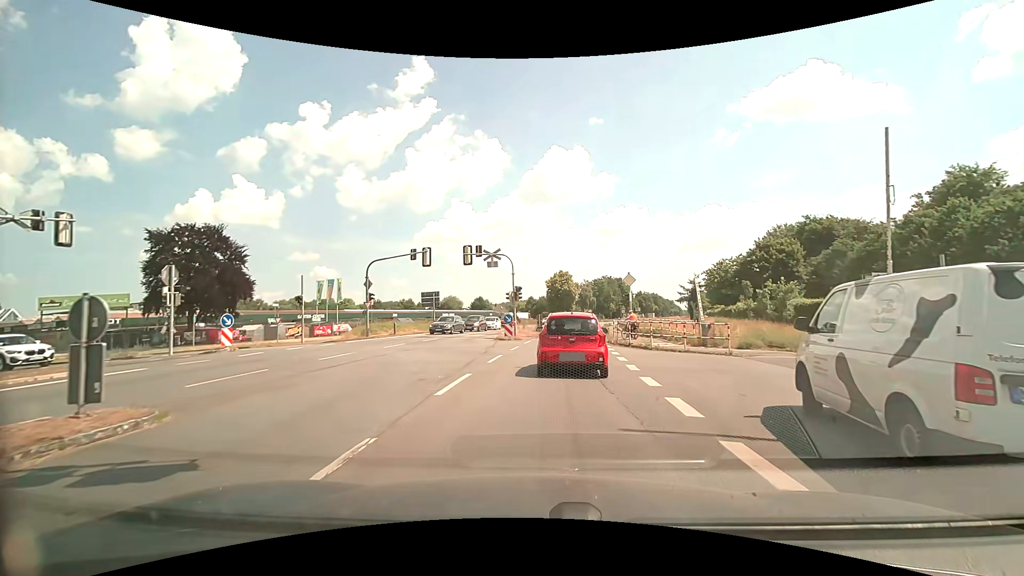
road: primary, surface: asphalt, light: Day
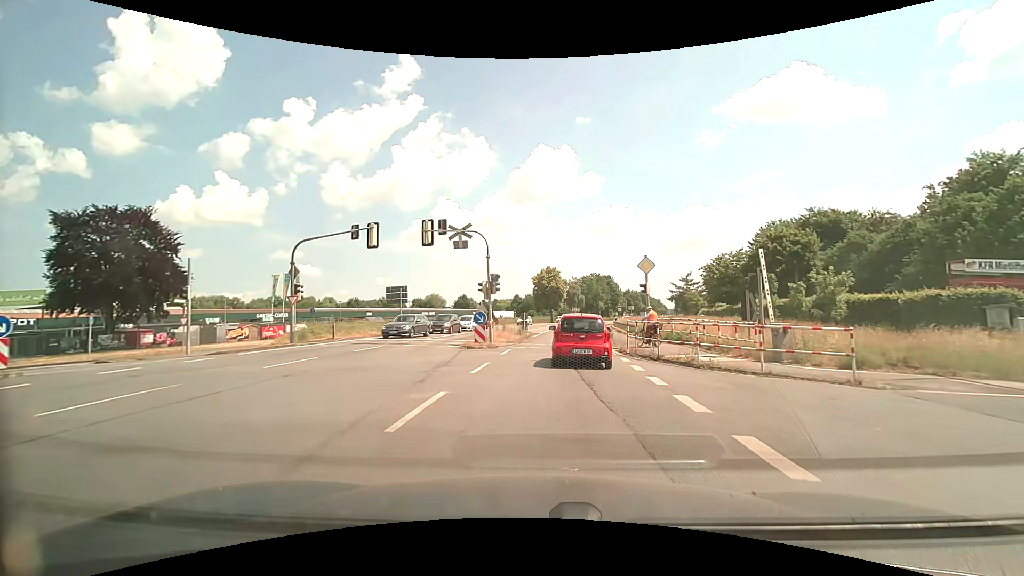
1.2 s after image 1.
(+0.1, +8.9) m; +1°
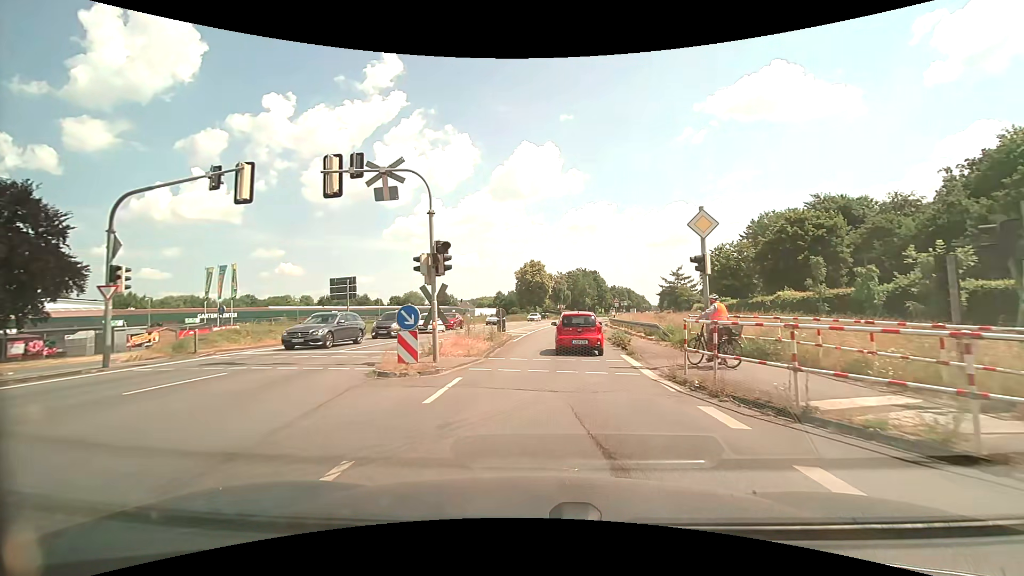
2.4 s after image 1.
(+0.2, +10.2) m; +2°
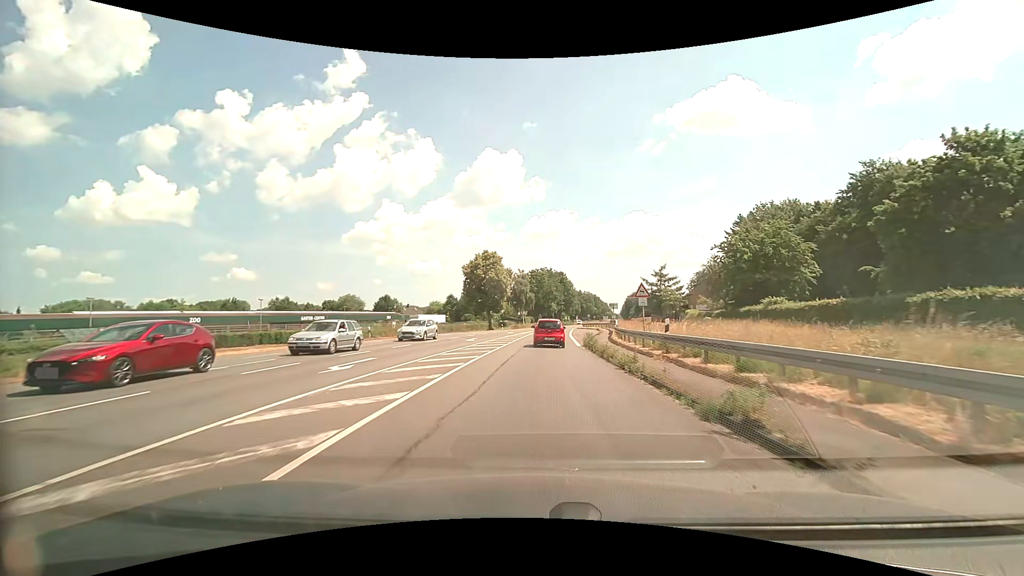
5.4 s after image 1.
(+1.2, +30.2) m; +5°
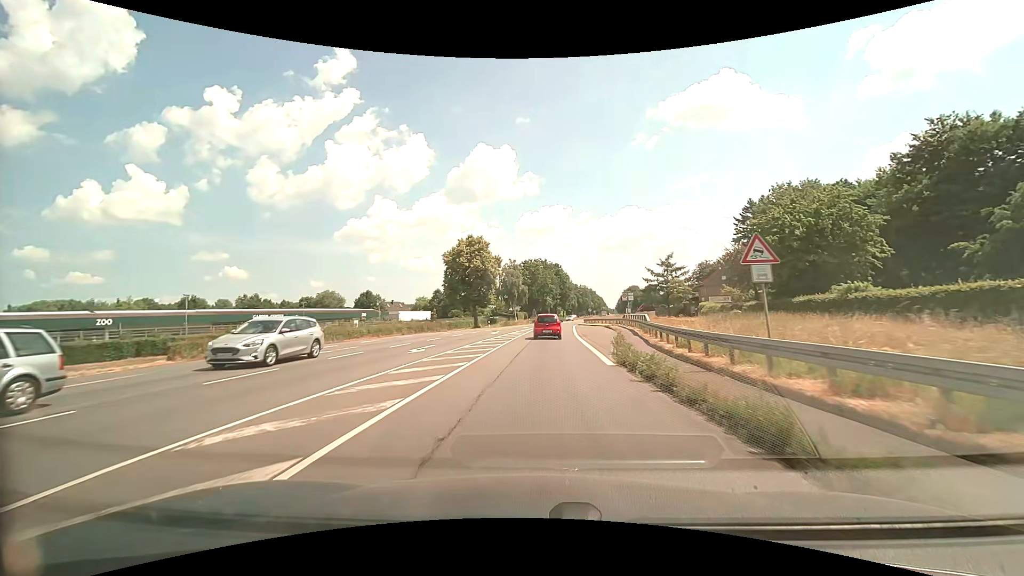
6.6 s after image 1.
(-0.1, +14.0) m; 0°
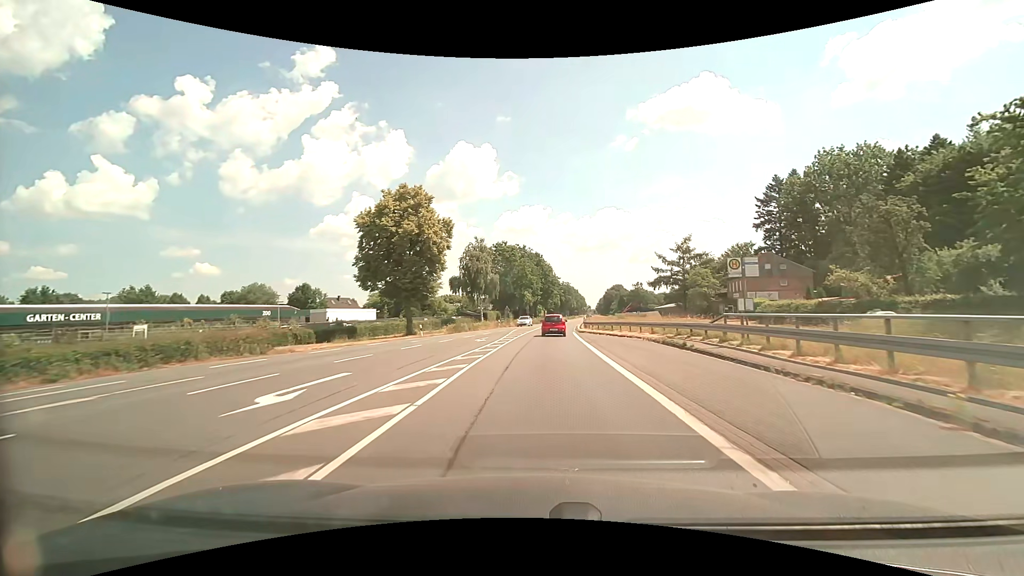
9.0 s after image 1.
(+0.6, +31.7) m; +2°
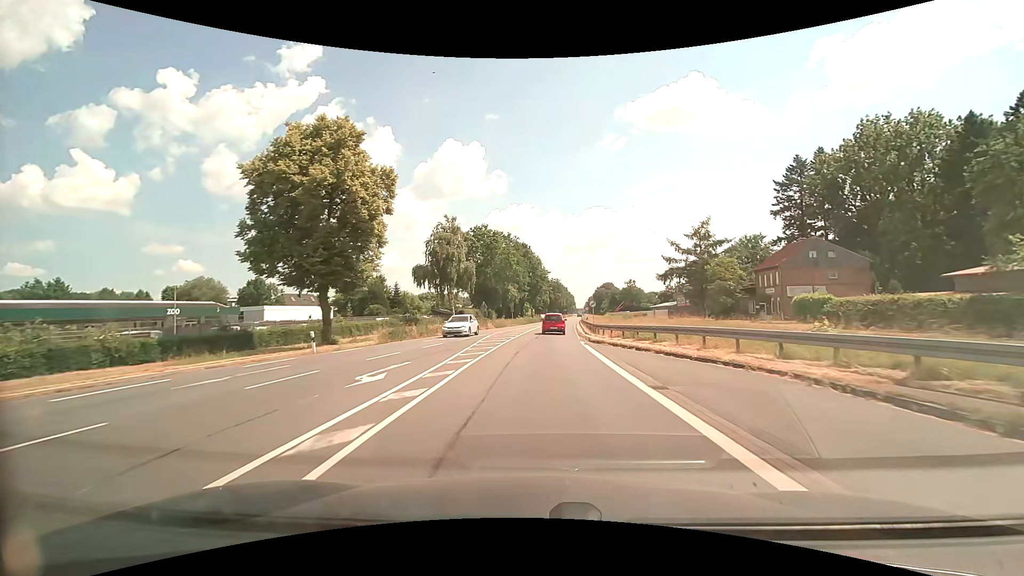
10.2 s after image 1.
(+0.2, +17.2) m; +1°
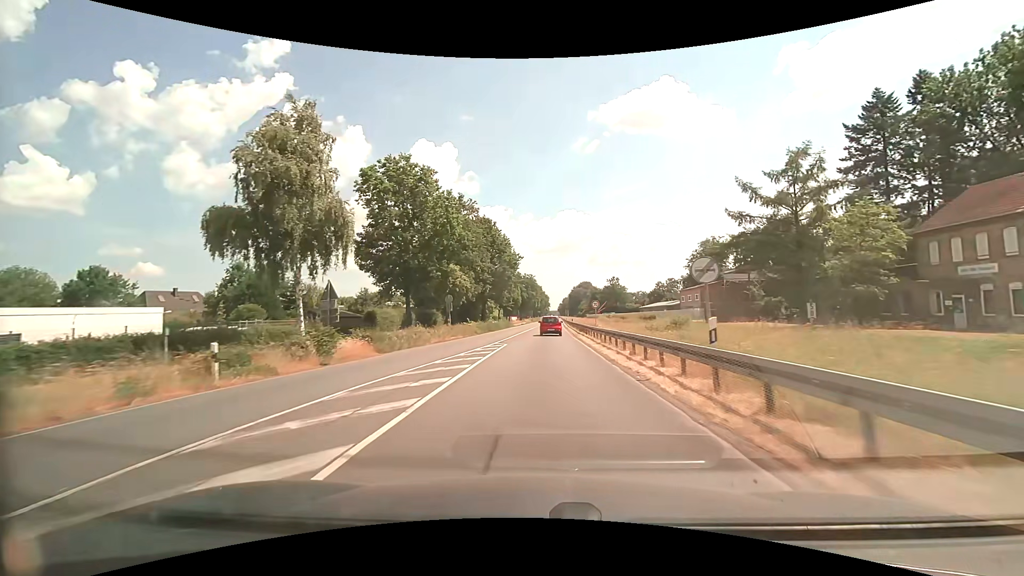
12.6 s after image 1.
(+1.0, +36.9) m; +3°
(0, +10) (0, +20) (+1, +30) (+1, +40) (+1, +50) (+2, +60) (+2, +70) (+2, +80) (+3, +90) (+3, +100) m
